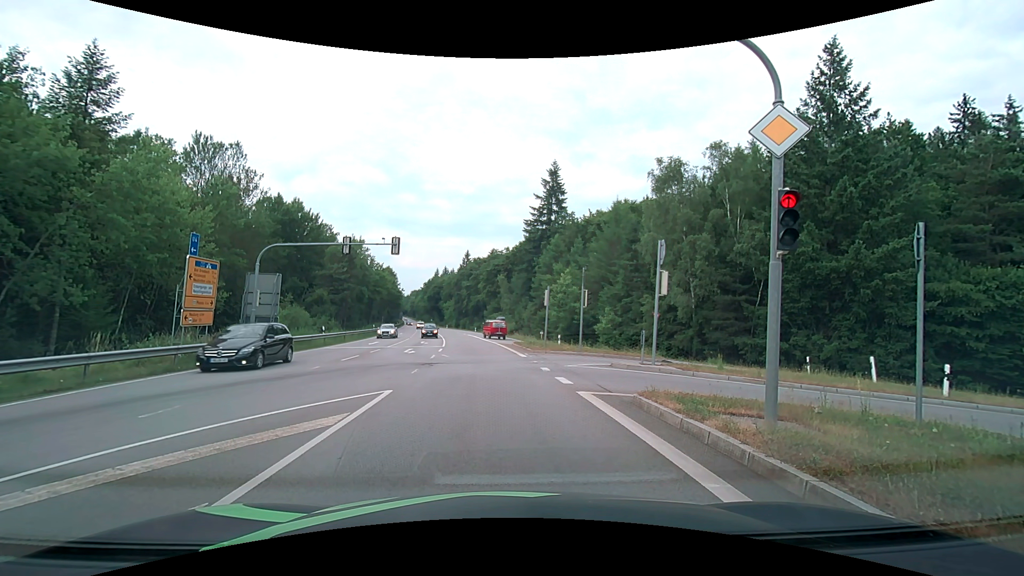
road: secondary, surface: asphalt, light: Day
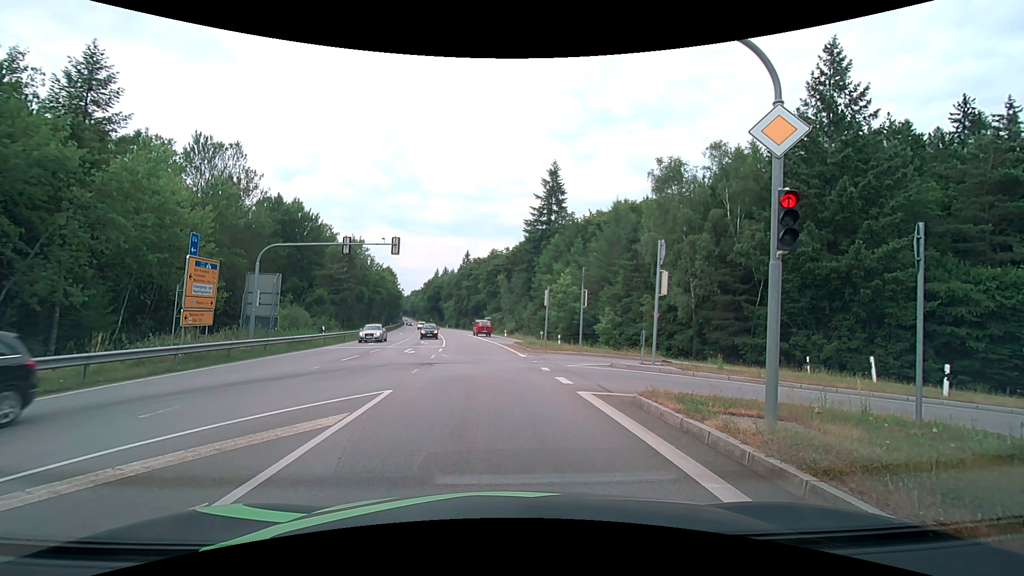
(0.0, 0.0) m; 0°
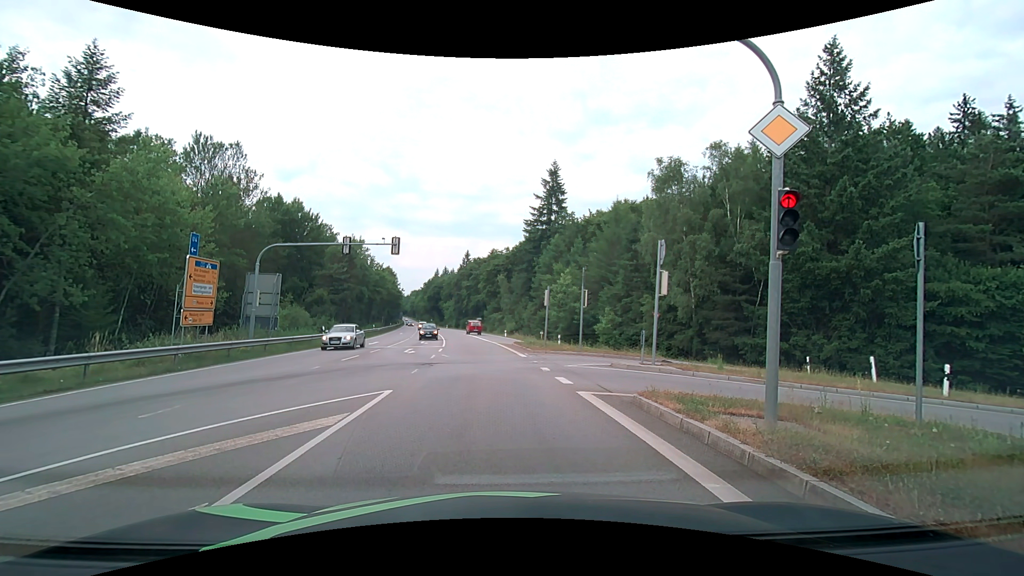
(0.0, 0.0) m; 0°
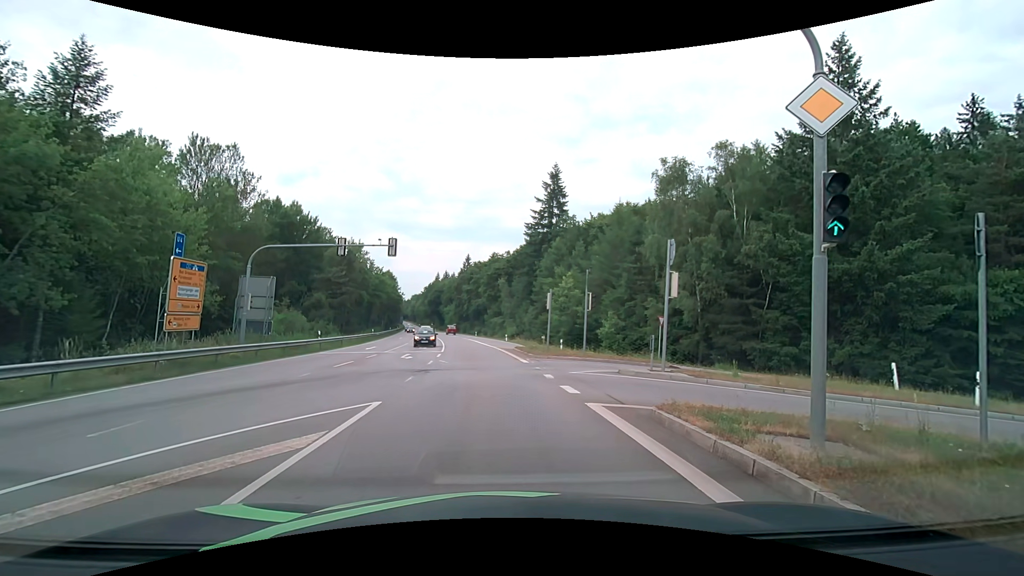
(0.0, +1.1) m; +2°
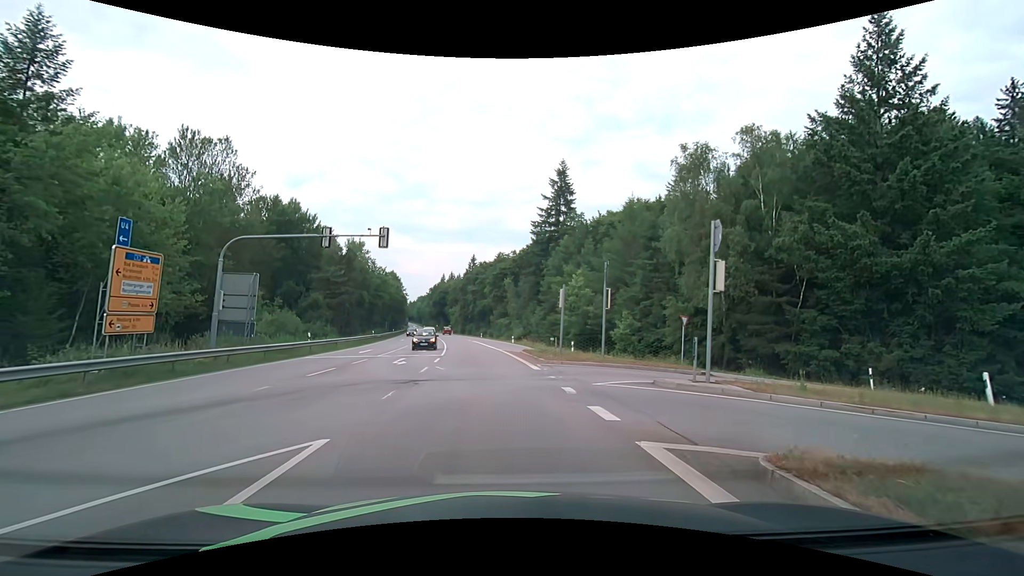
(+0.1, +3.5) m; 0°
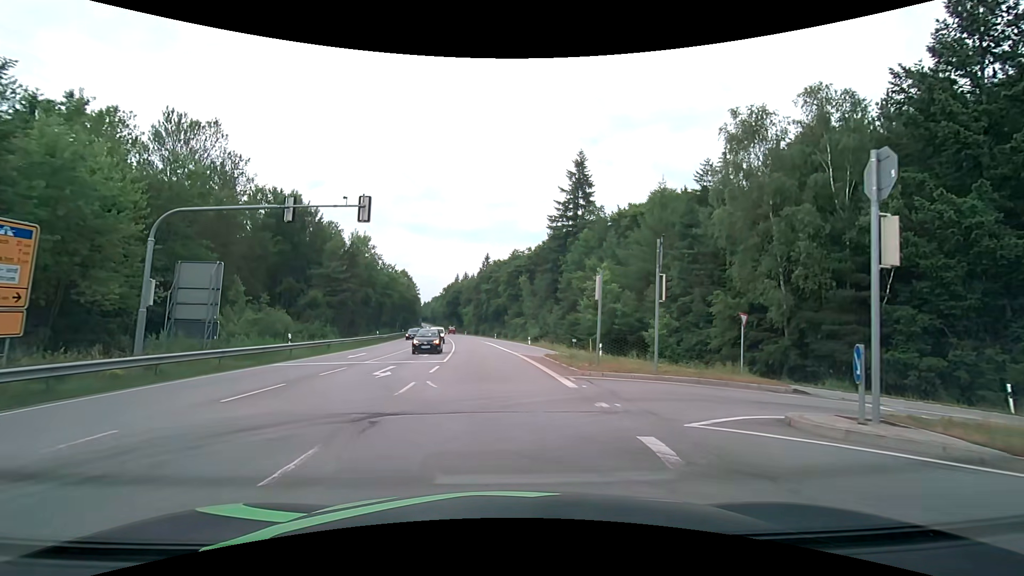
(-0.1, +6.0) m; -1°
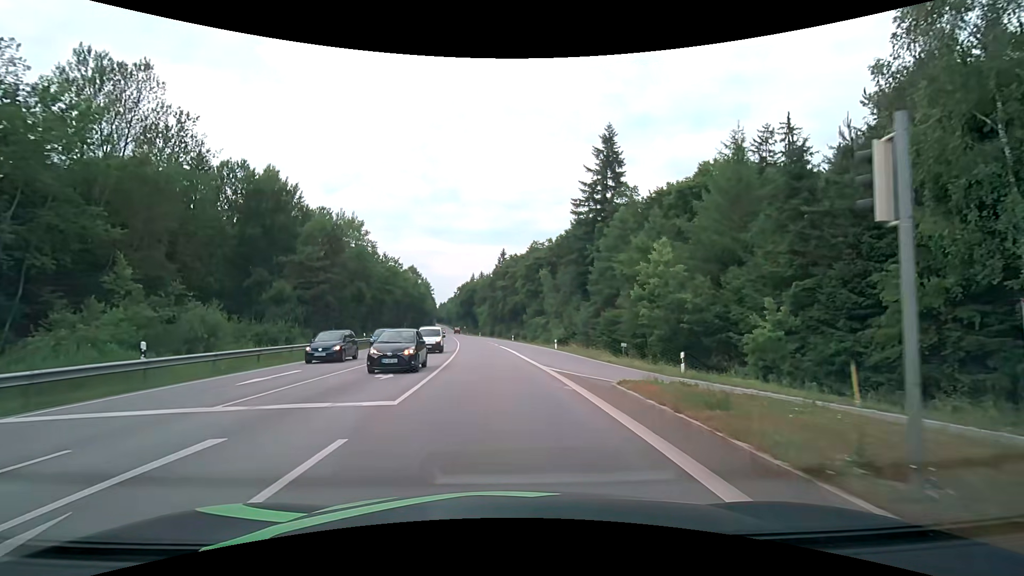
(-0.3, +13.4) m; -3°
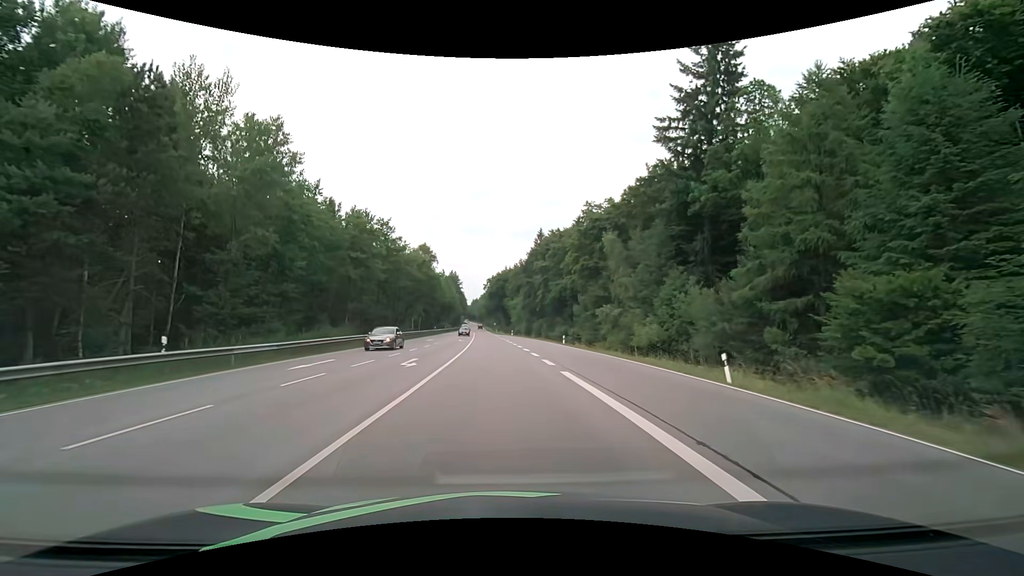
(-0.9, +32.9) m; -3°
(0, +10) (0, +20) (-1, +30) (-1, +40) (-1, +50) (-2, +60) (-2, +70) (-3, +80) (-3, +90) (-4, +100) m
